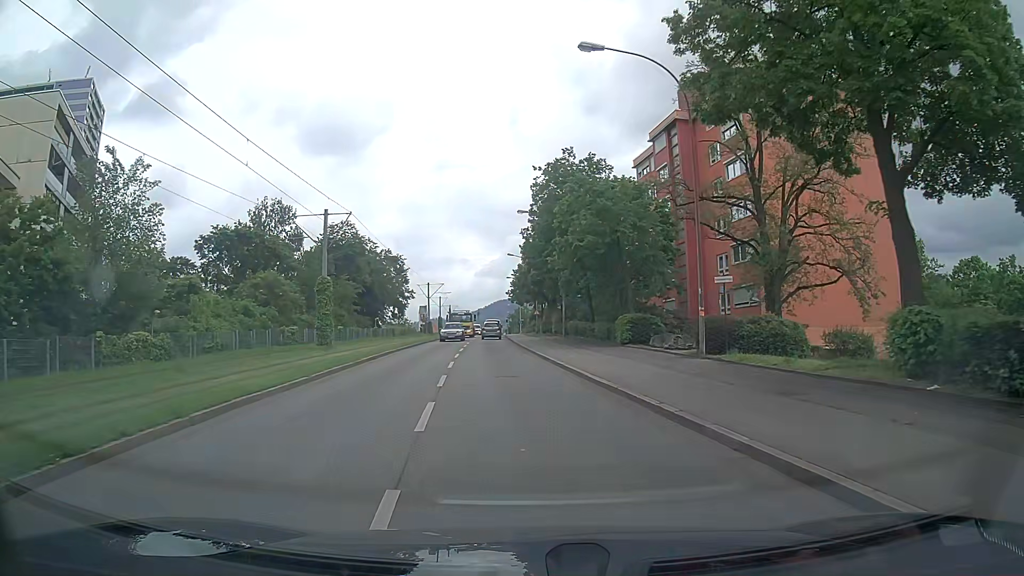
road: tertiary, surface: asphalt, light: Day
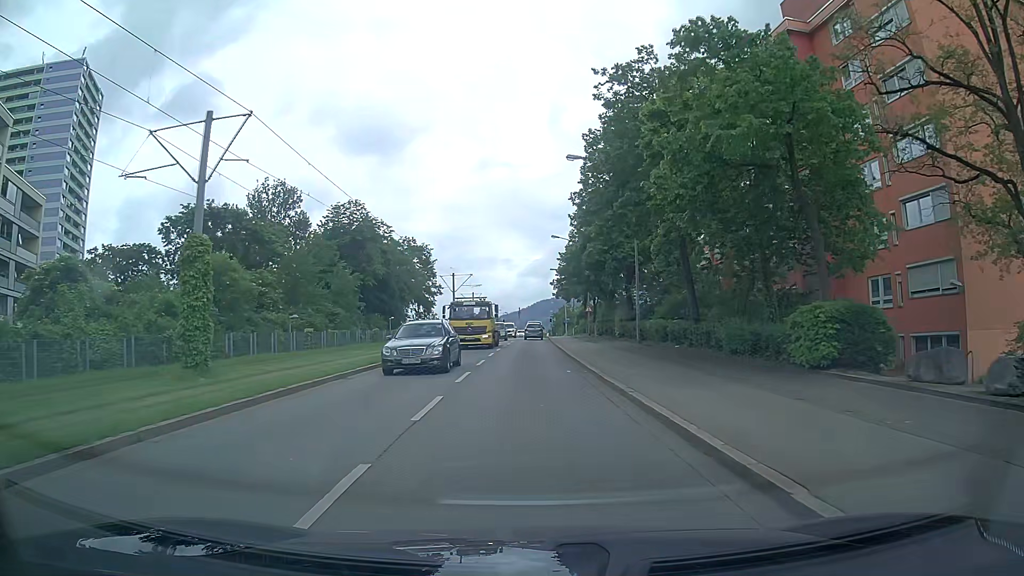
(-0.8, +17.4) m; -4°
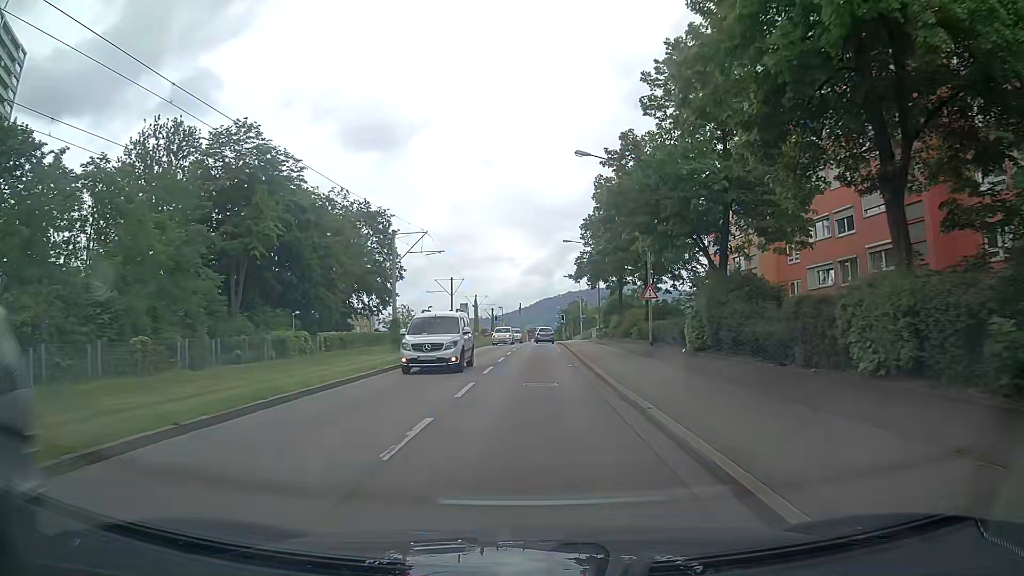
(0.0, +33.0) m; 0°
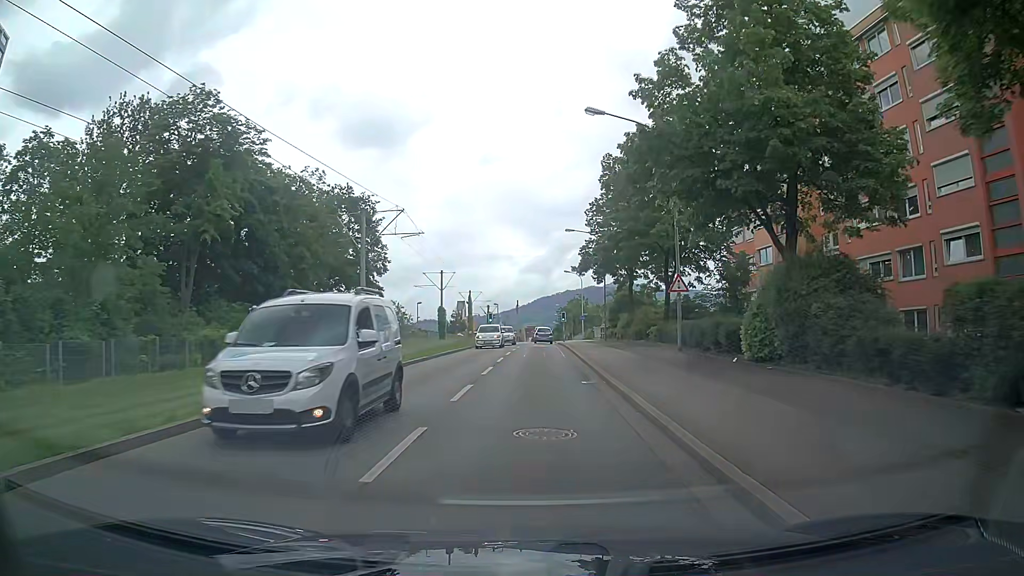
(0.0, +7.0) m; 0°
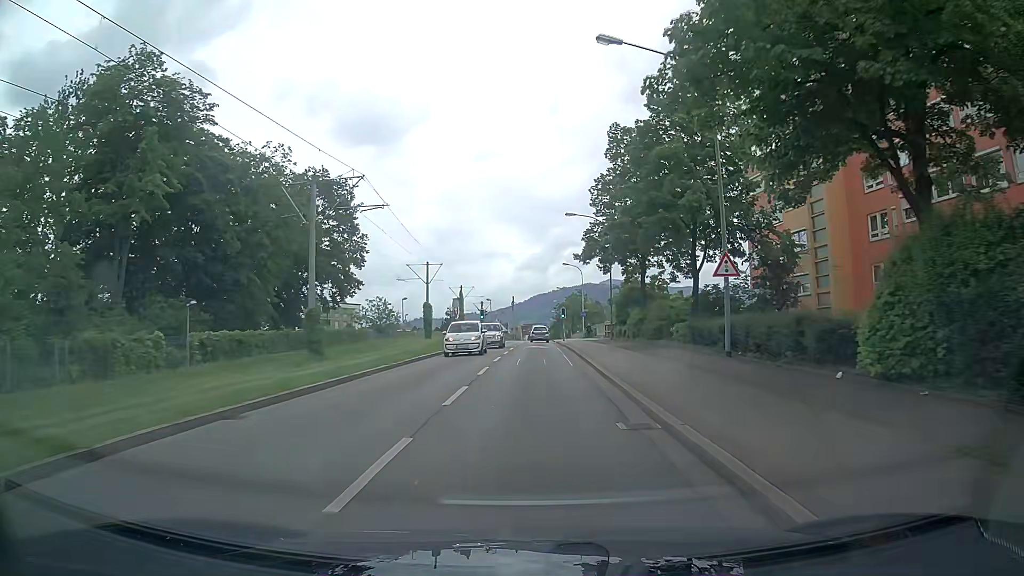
(+0.1, +7.1) m; +1°
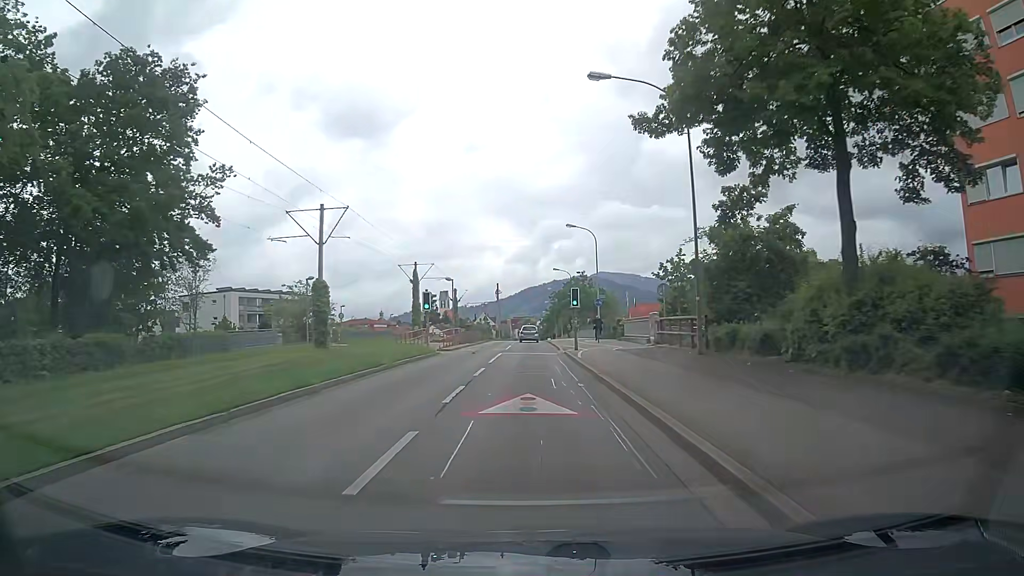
(0.0, +29.5) m; 0°
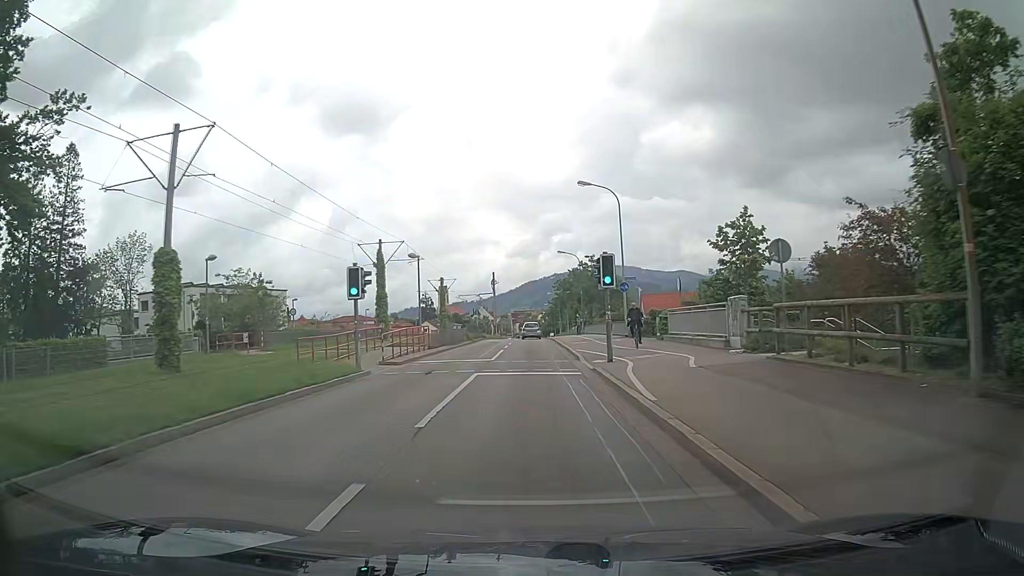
(0.0, +14.8) m; 0°
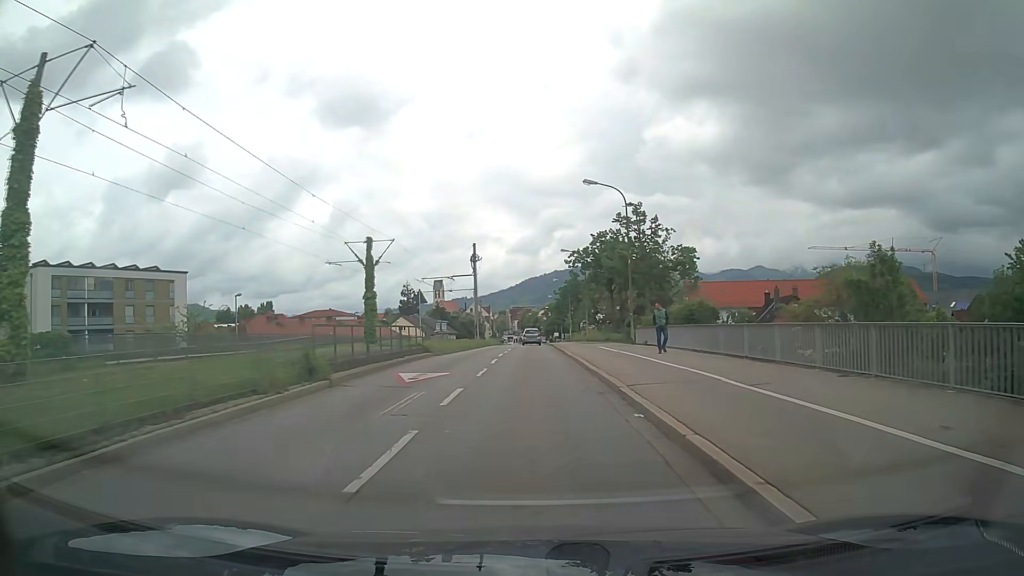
(+0.1, +36.4) m; +1°
